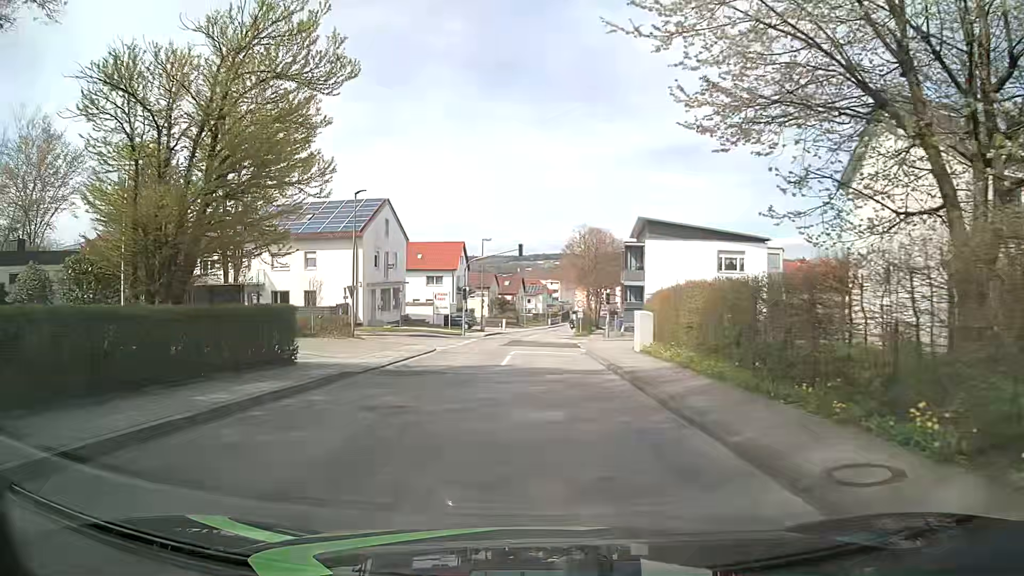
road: unclassified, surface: asphalt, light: Day
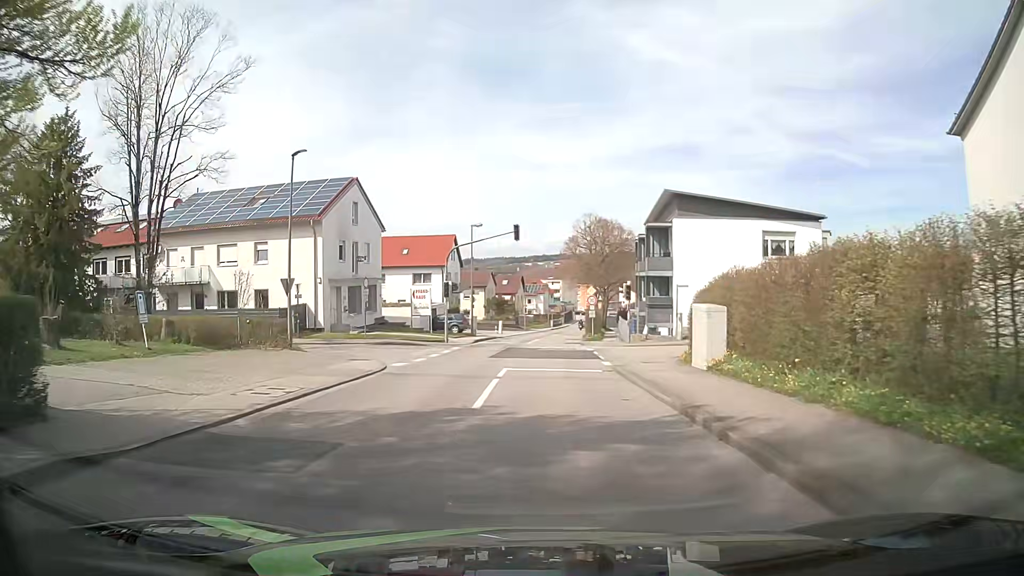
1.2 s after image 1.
(-0.1, +9.6) m; -1°
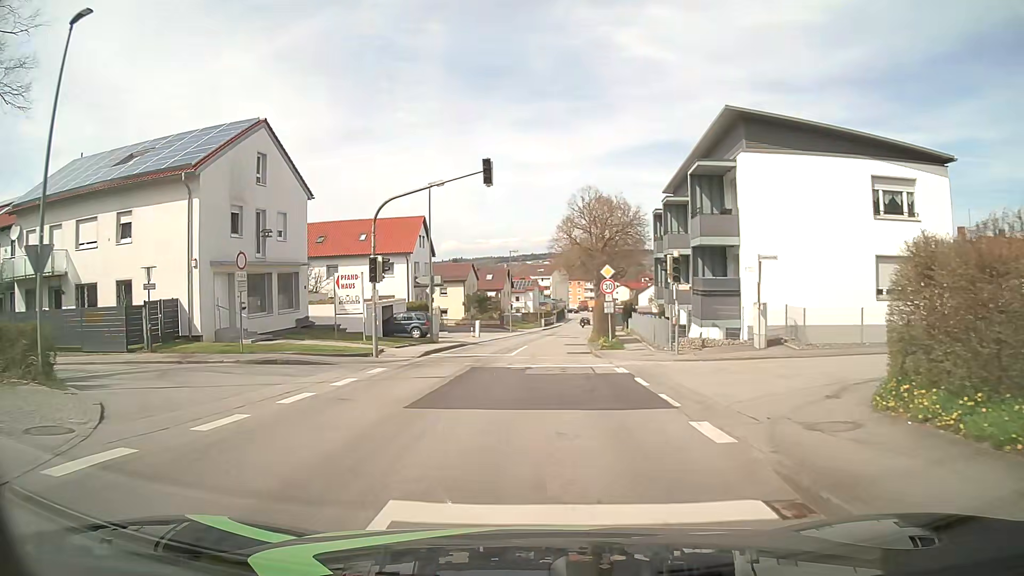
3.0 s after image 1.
(+0.4, +14.4) m; +2°
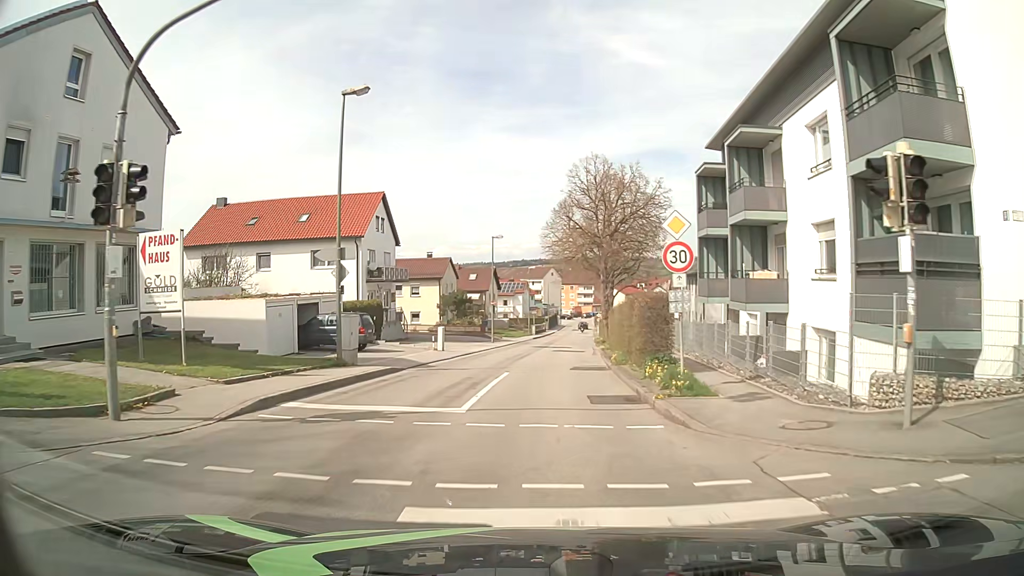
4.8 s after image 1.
(0.0, +14.4) m; 0°
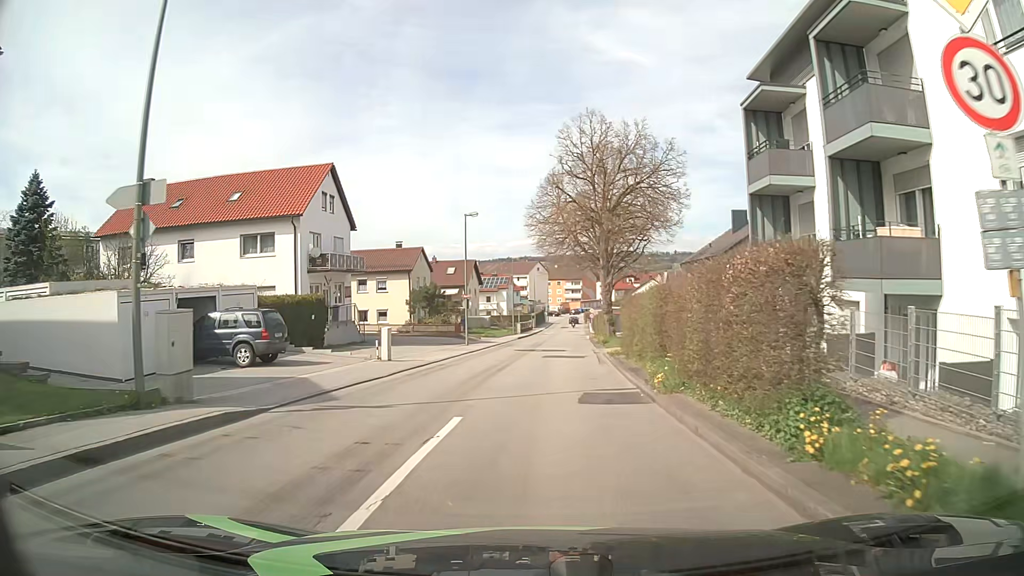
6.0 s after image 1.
(+0.1, +9.6) m; +1°
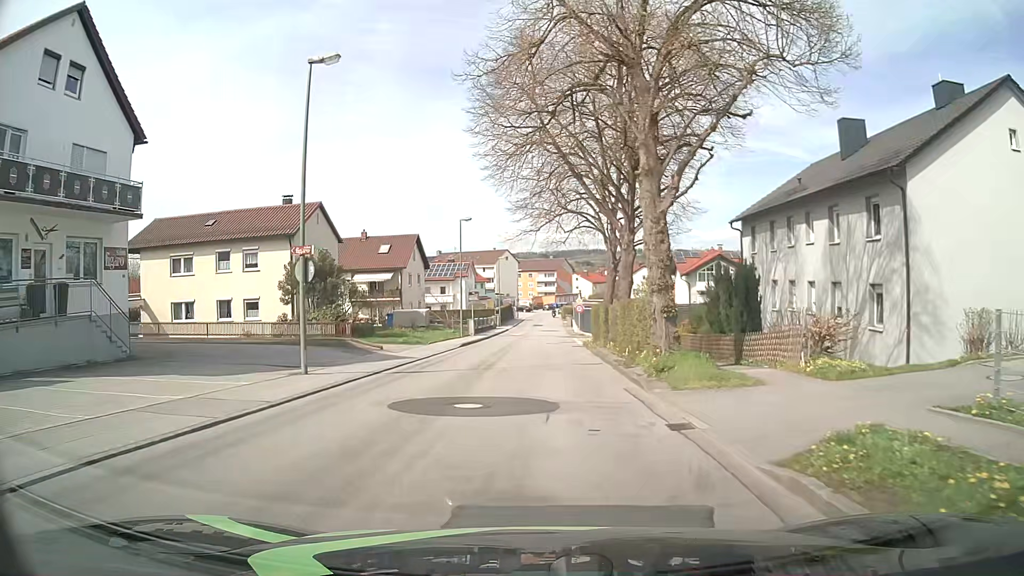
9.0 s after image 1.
(+0.9, +24.1) m; +3°
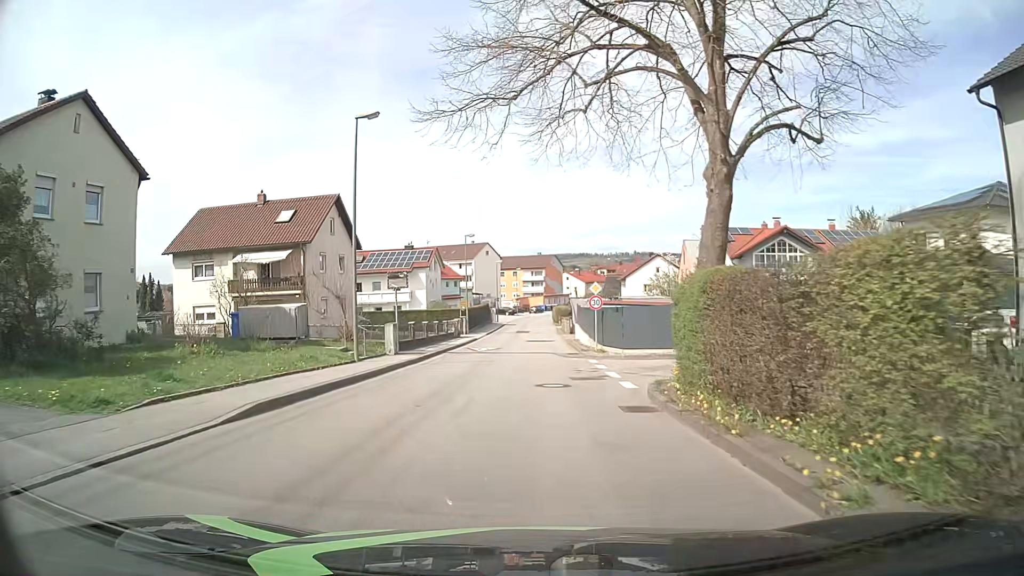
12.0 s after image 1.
(+0.2, +24.2) m; +1°
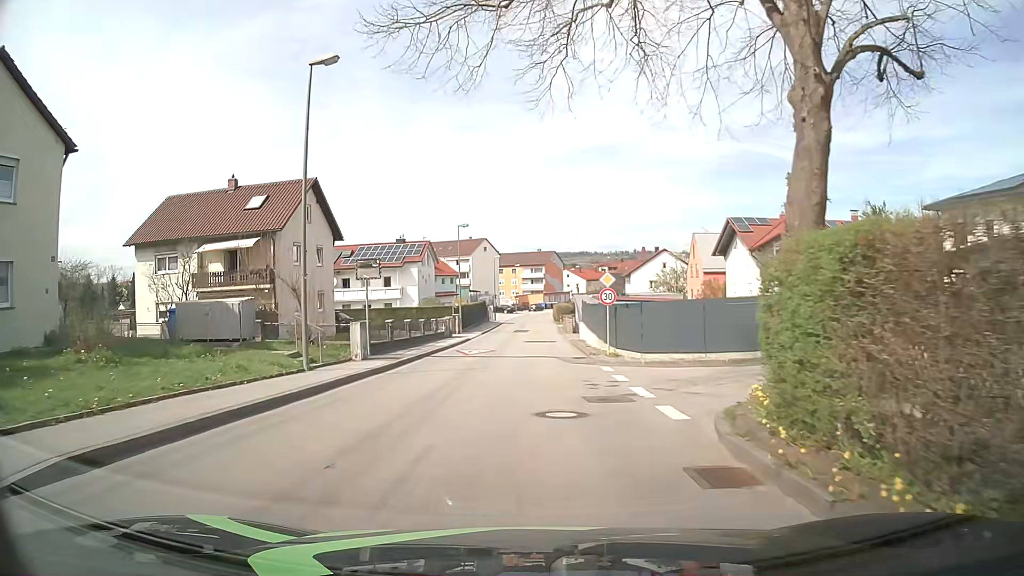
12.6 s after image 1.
(0.0, +4.8) m; -1°
(0, +10) (0, +20) (0, +30) (0, +40) (0, +50) (0, +60) (+1, +70) (+1, +80) (+1, +90) (+2, +100) m
